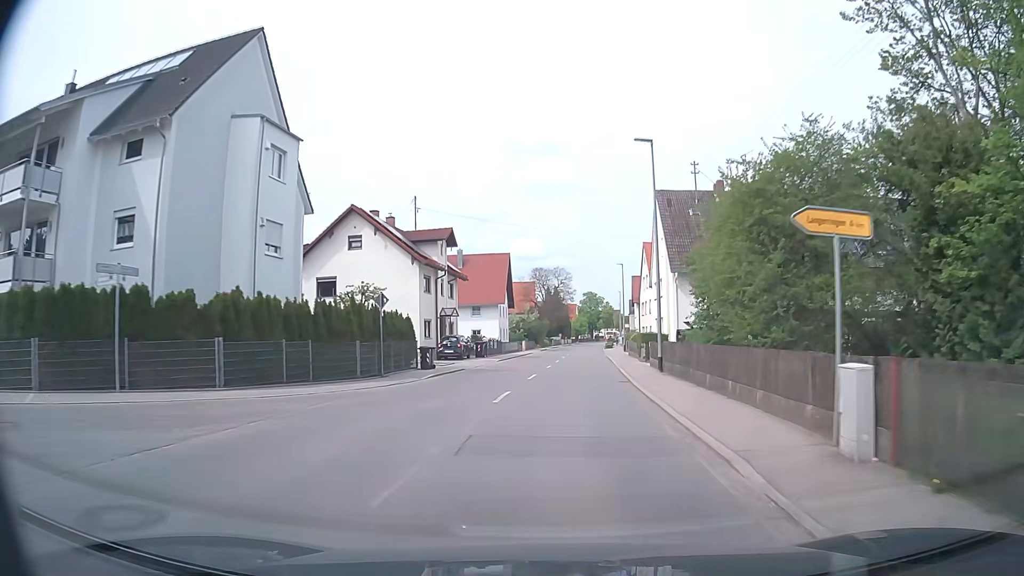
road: tertiary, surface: asphalt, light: Day
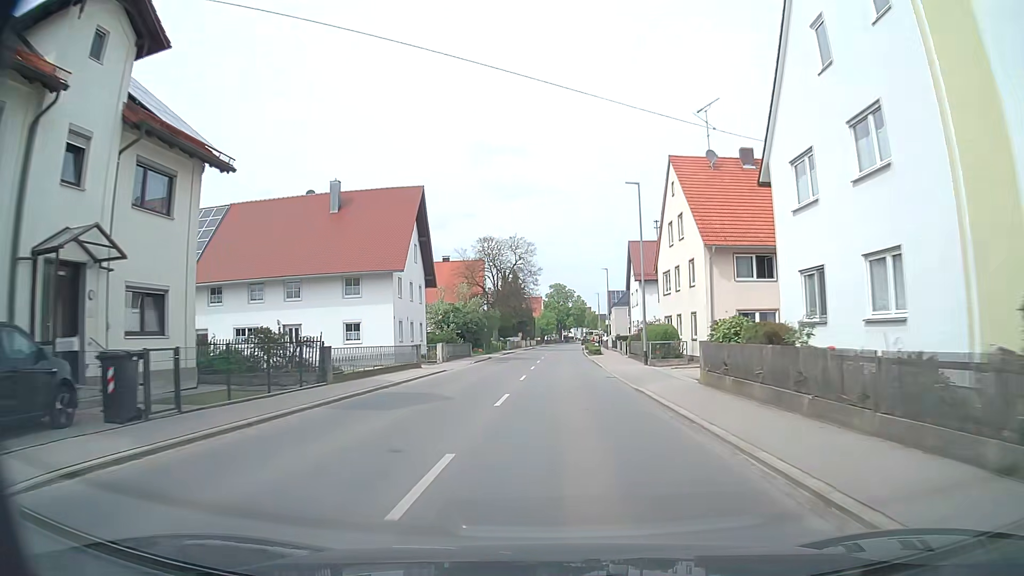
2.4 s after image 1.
(+1.3, +36.2) m; +3°
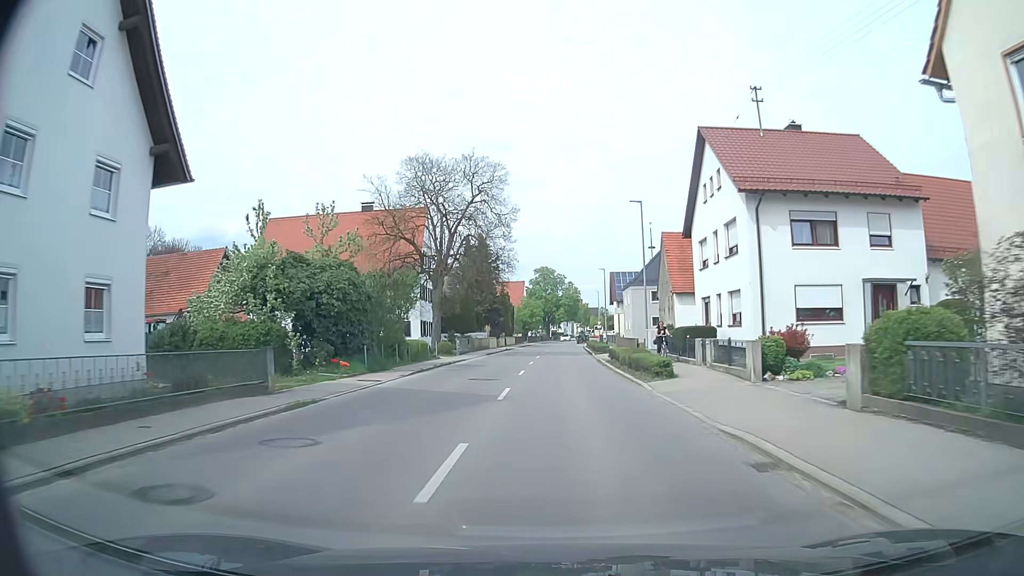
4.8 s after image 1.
(+0.1, +34.6) m; +1°
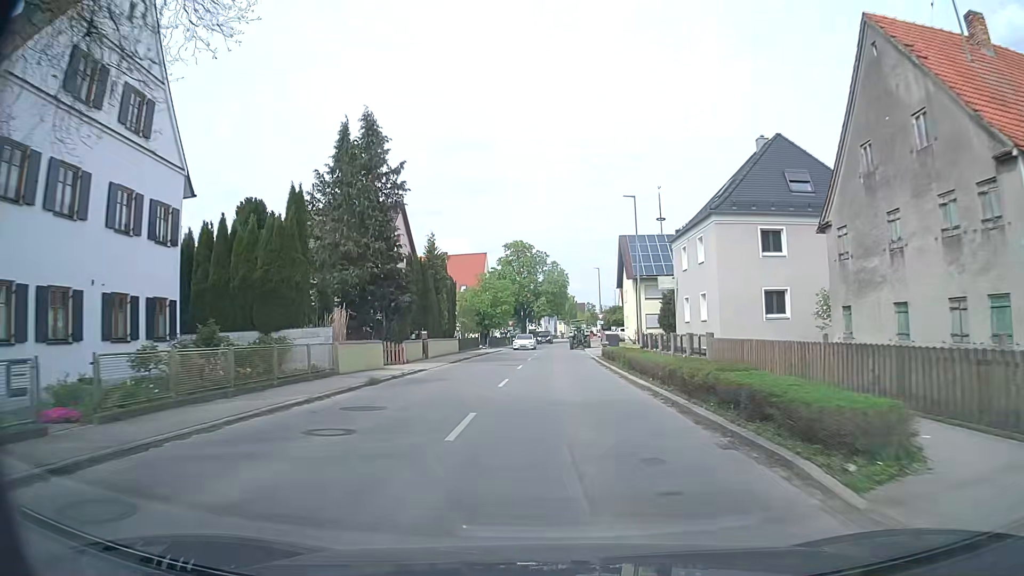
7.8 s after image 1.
(+0.7, +40.7) m; +2°
